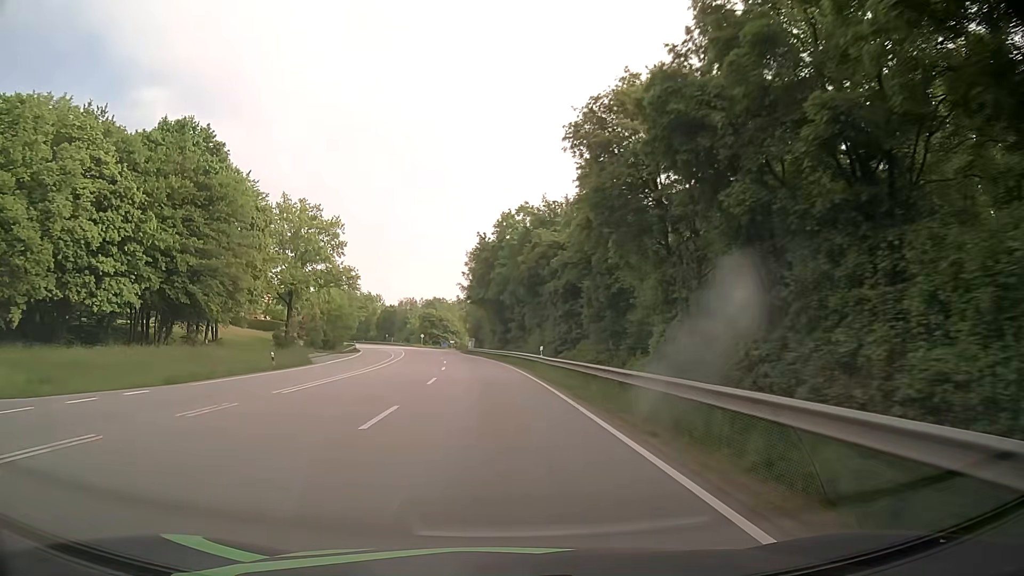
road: primary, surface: asphalt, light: Day
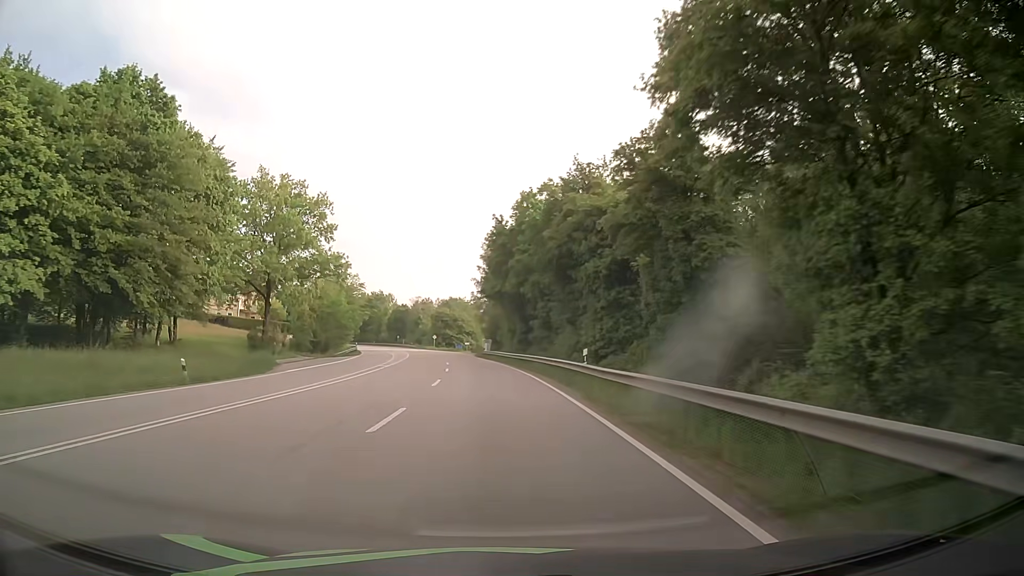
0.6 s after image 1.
(-0.1, +12.3) m; -1°
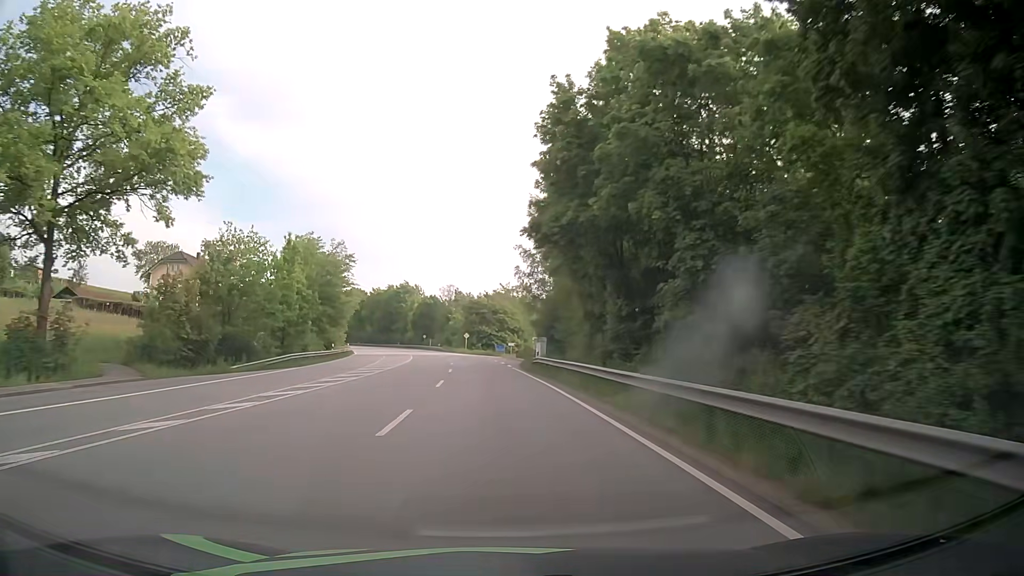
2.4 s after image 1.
(-1.5, +36.7) m; -4°
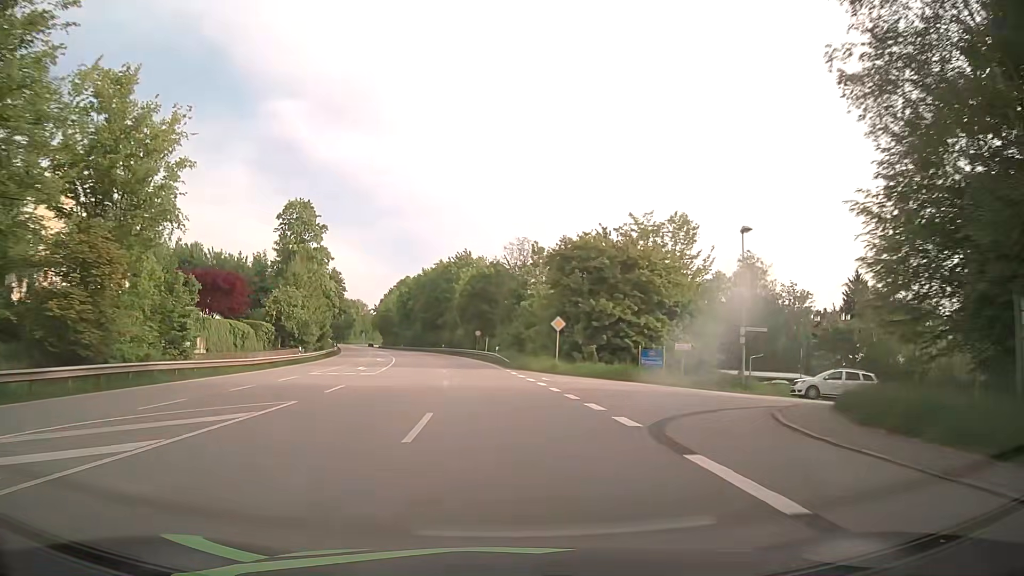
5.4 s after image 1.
(-3.6, +60.8) m; -7°
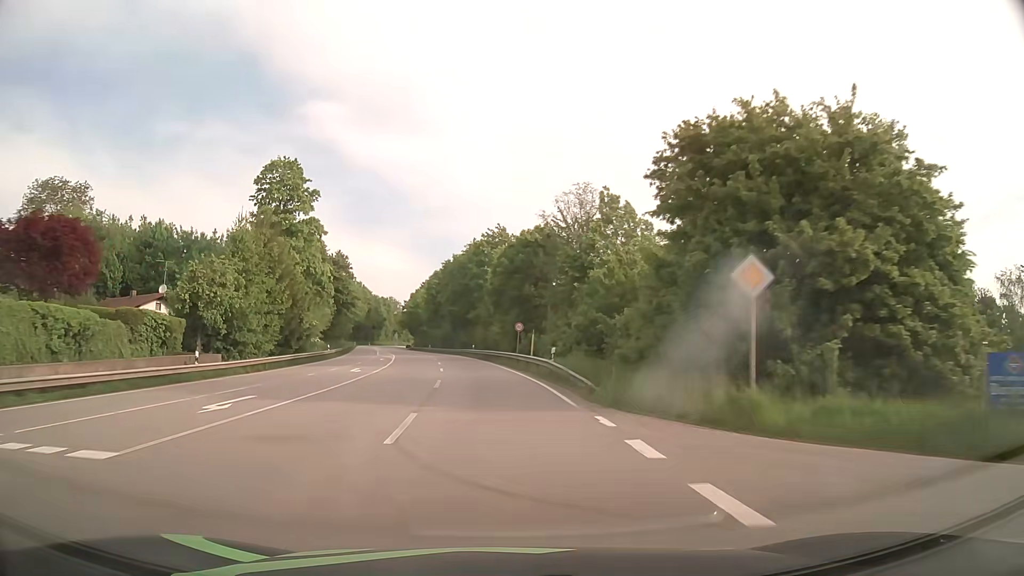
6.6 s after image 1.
(-0.8, +24.3) m; -4°
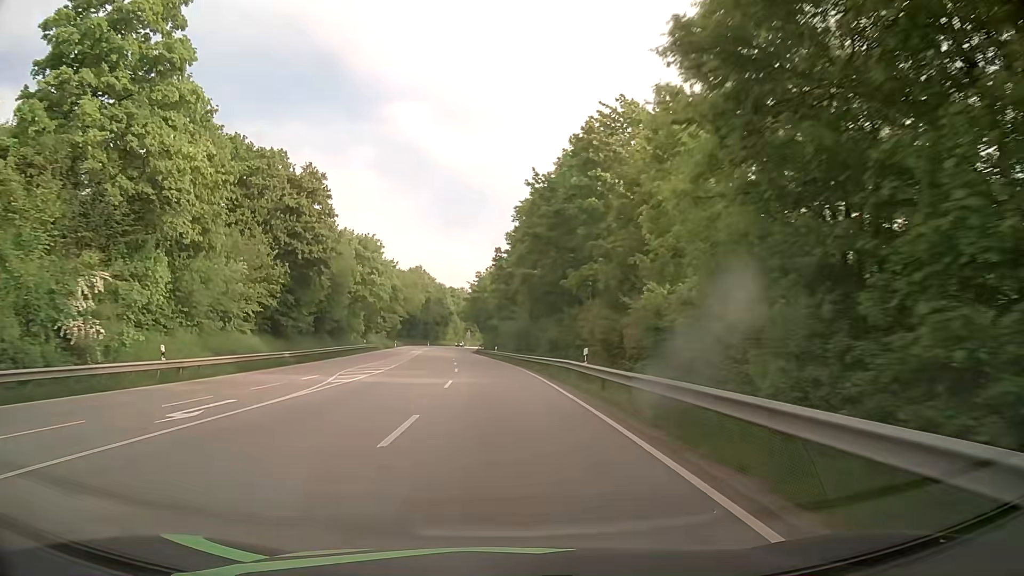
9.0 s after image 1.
(-3.1, +48.4) m; -7°
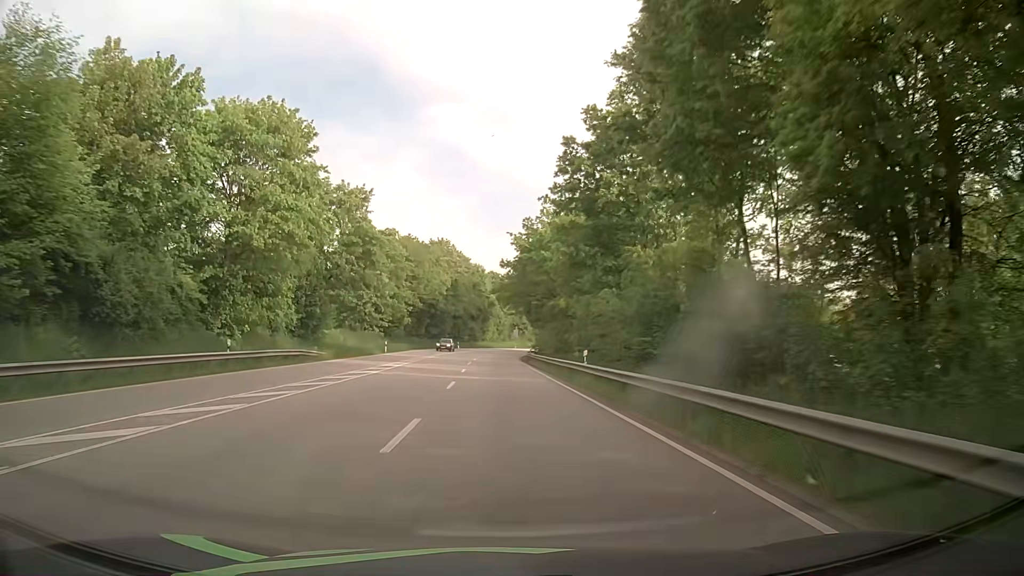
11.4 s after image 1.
(-2.0, +48.6) m; -4°
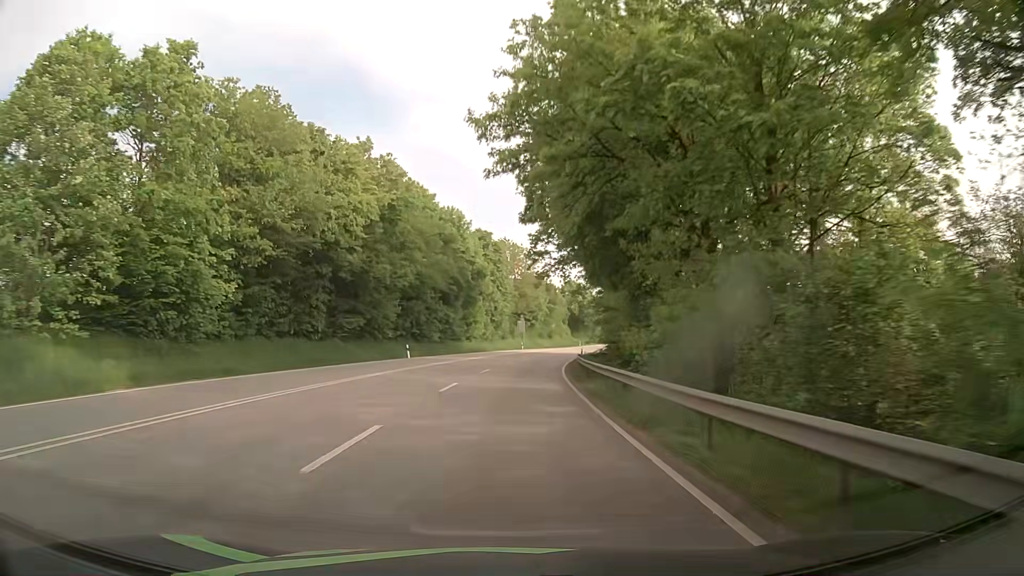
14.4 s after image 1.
(-0.5, +61.3) m; -1°
(0, +10) (+1, +20) (+1, +30) (+2, +40) (+3, +50) (+5, +60) (+6, +70) (+8, +79) (+11, +89) (+13, +99) m
